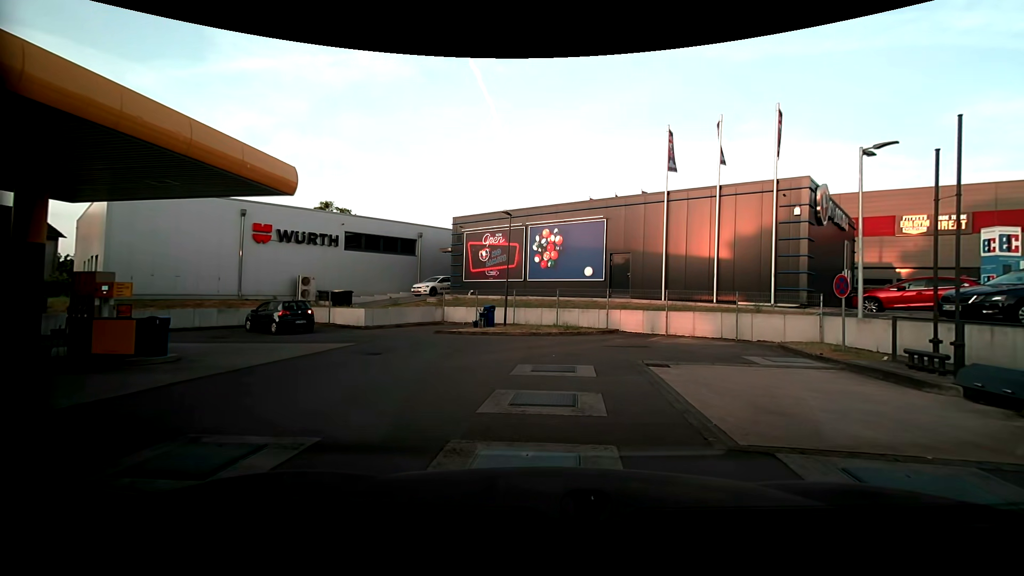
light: Day
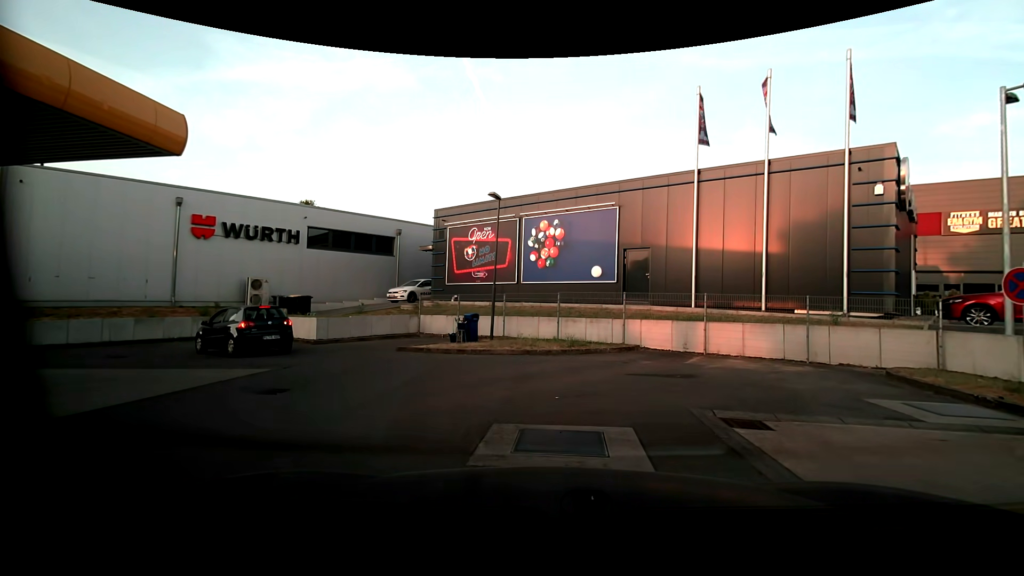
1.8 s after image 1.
(-0.1, +4.9) m; 0°
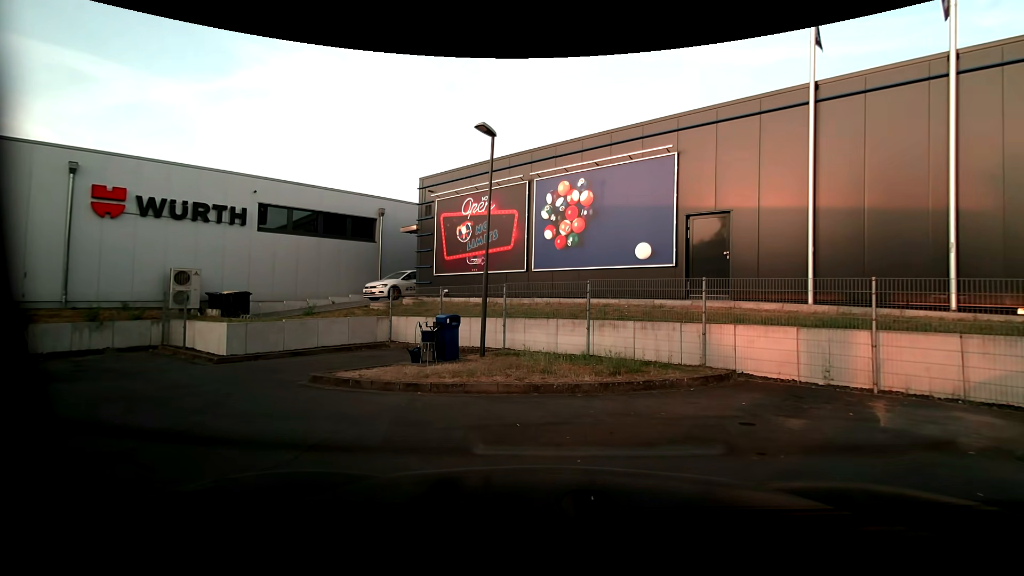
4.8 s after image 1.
(0.0, +6.6) m; -3°
